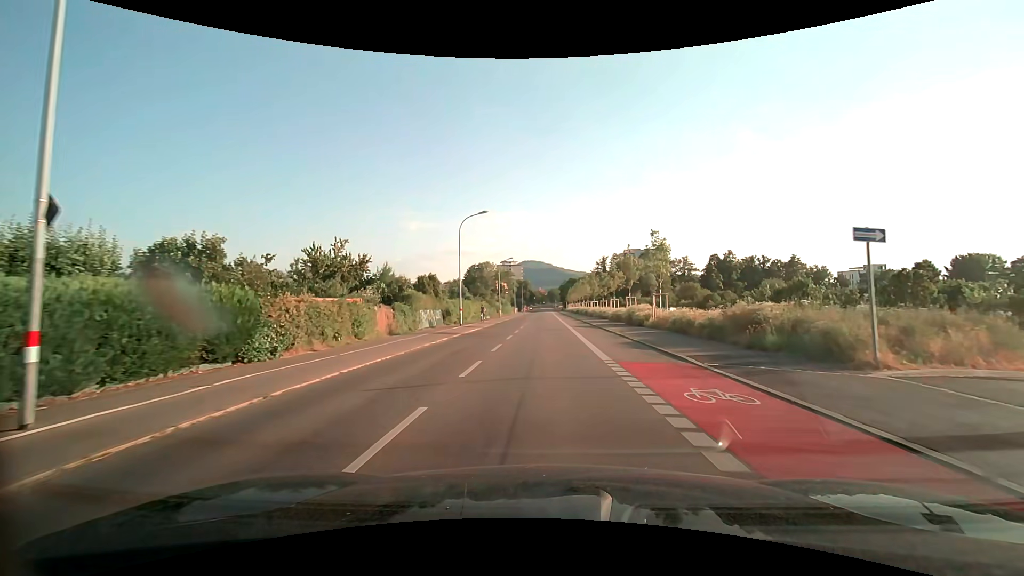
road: secondary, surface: asphalt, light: Day
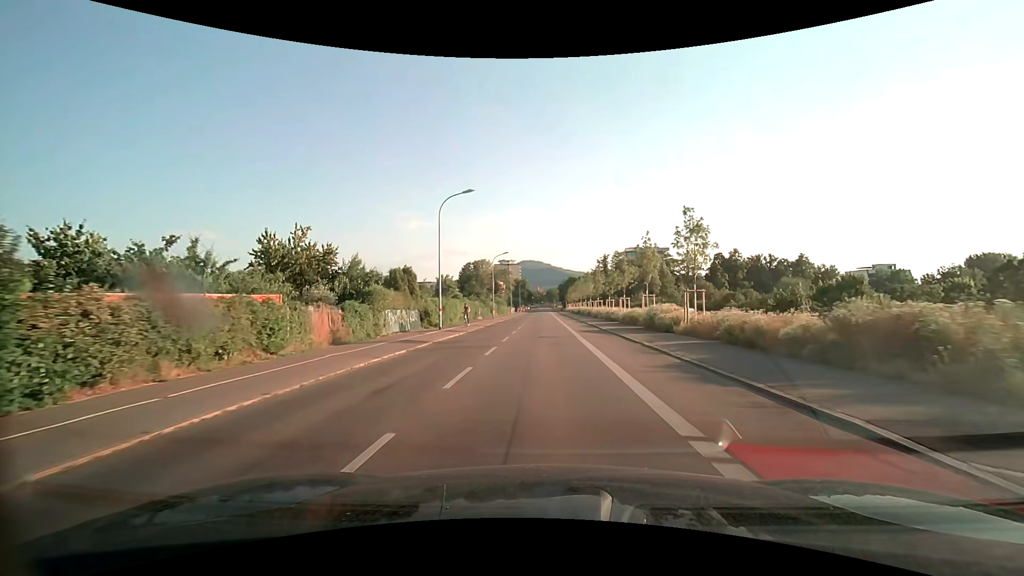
(0.0, +7.4) m; 0°
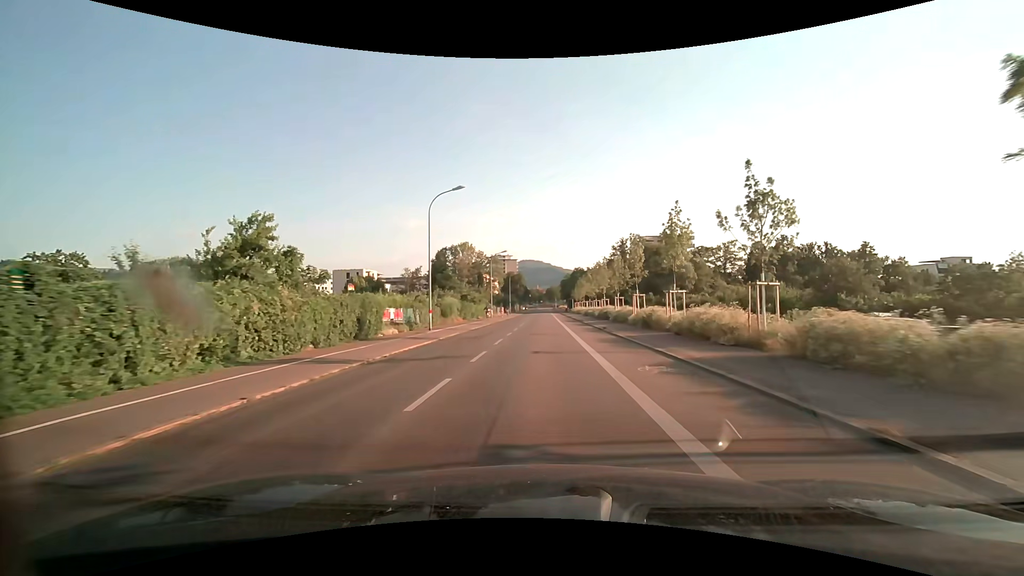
(+0.2, +37.9) m; 0°
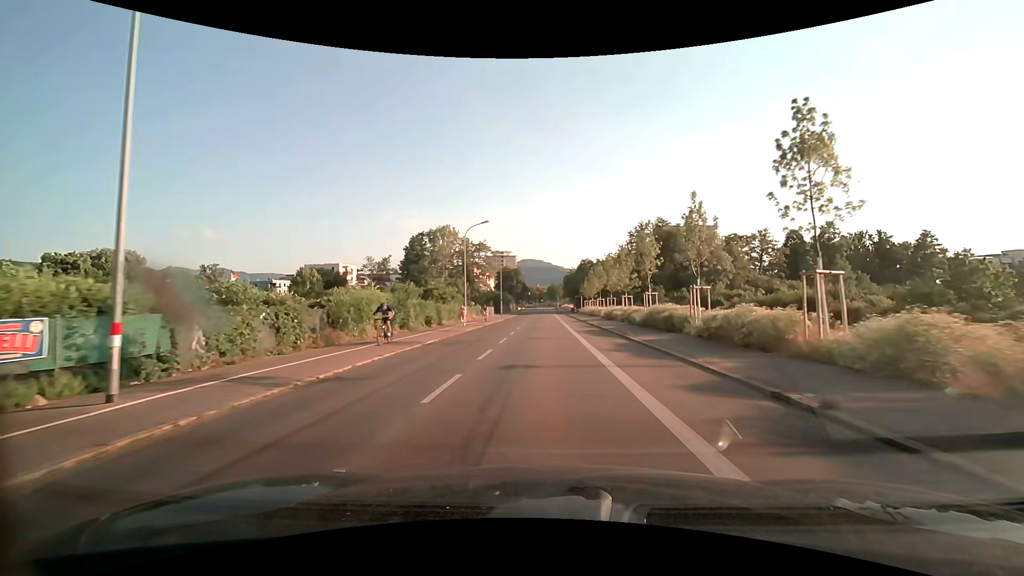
(0.0, +23.5) m; 0°
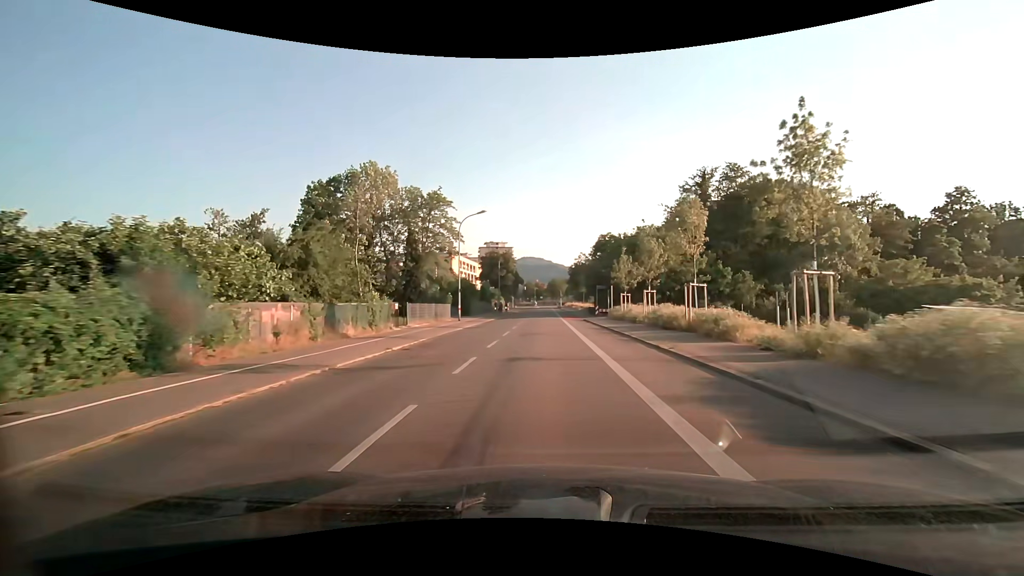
(+0.1, +39.6) m; 0°
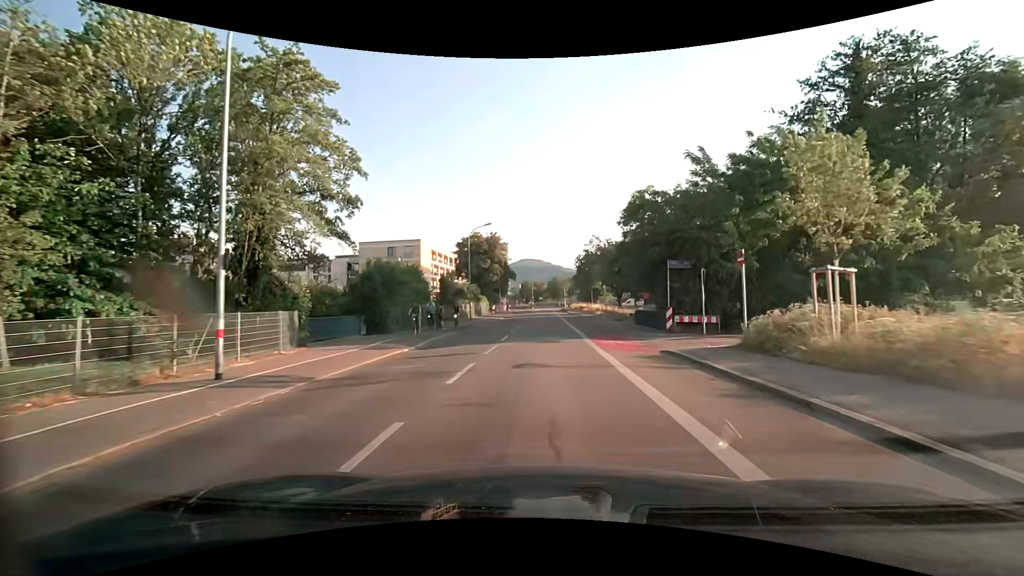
(+0.1, +30.9) m; 0°
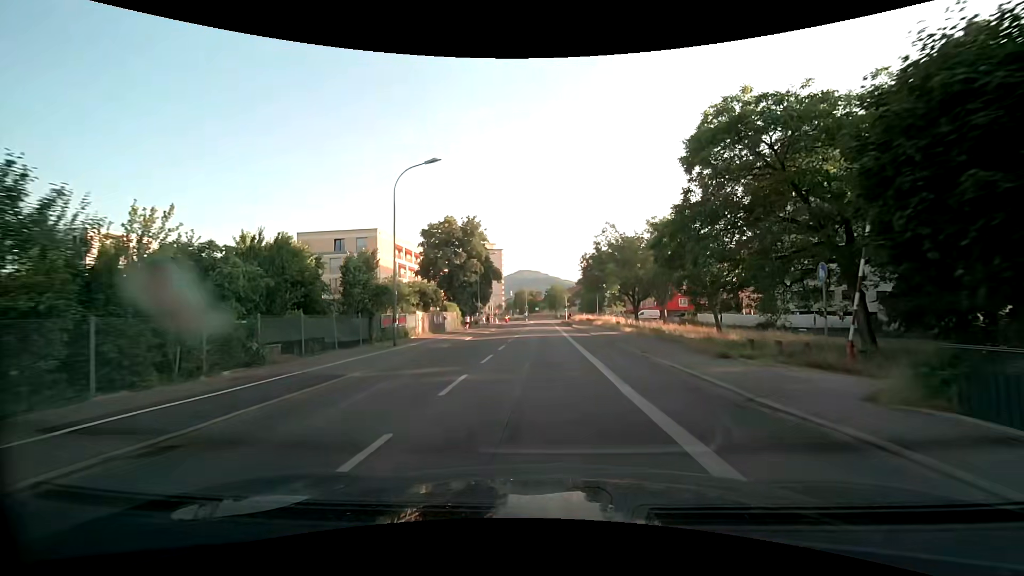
(+0.1, +22.9) m; 0°
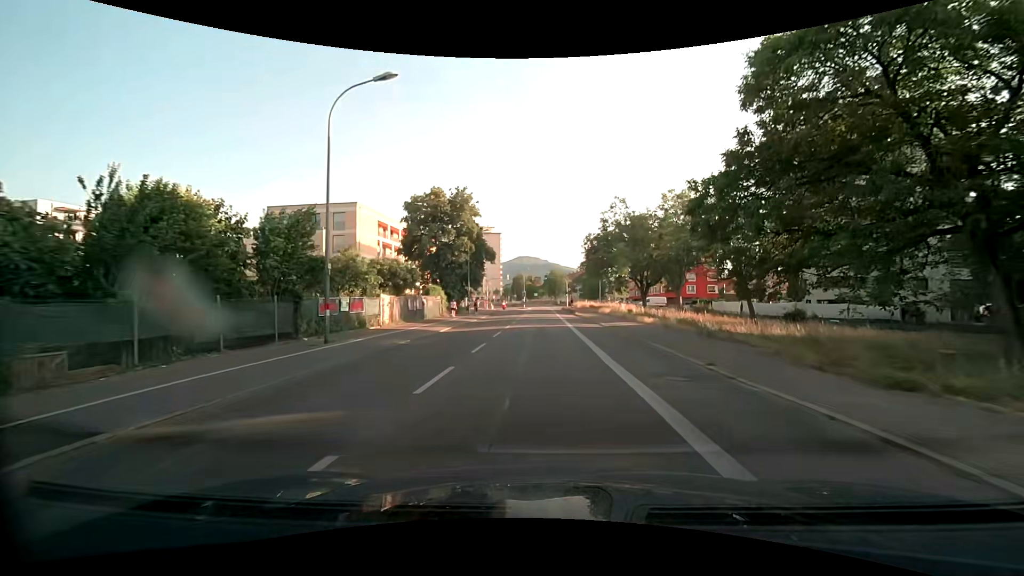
(0.0, +7.5) m; +1°
(0, +10) (0, +20) (0, +30) (0, +40) (0, +50) (0, +60) (-1, +70) (-1, +80) (-1, +90) (-1, +100) m
